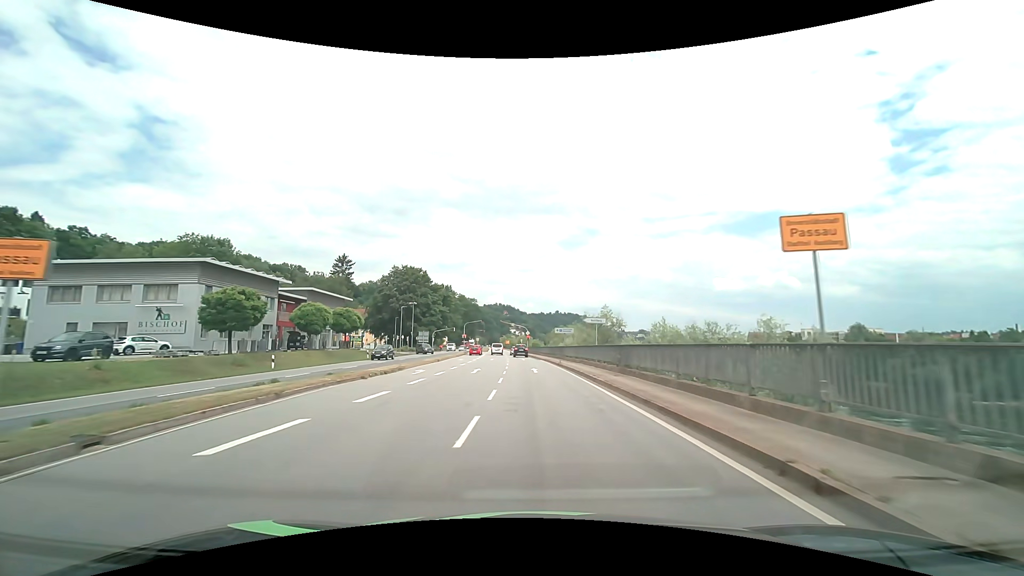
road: primary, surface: asphalt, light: Day
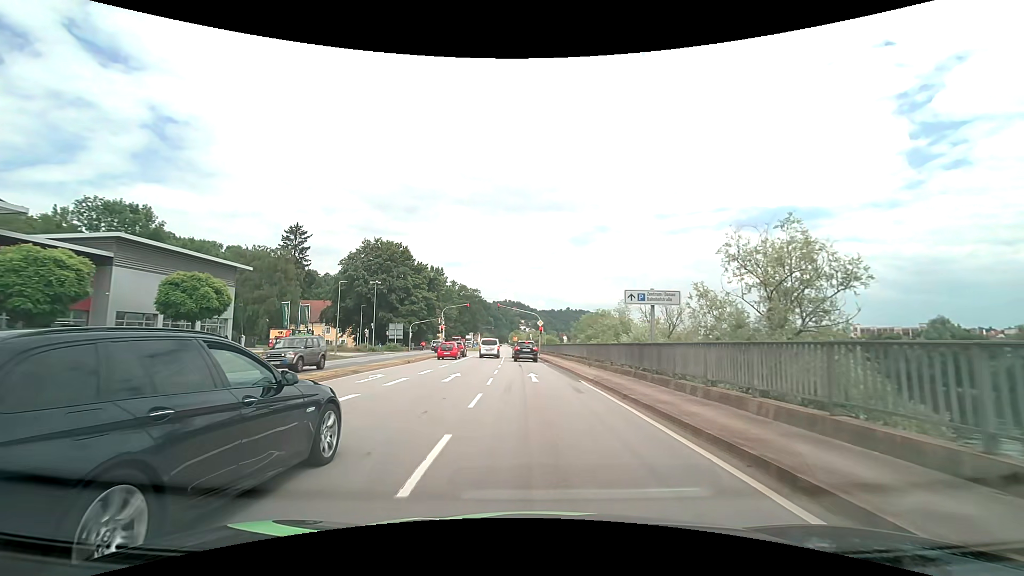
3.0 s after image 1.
(-0.5, +31.8) m; -1°
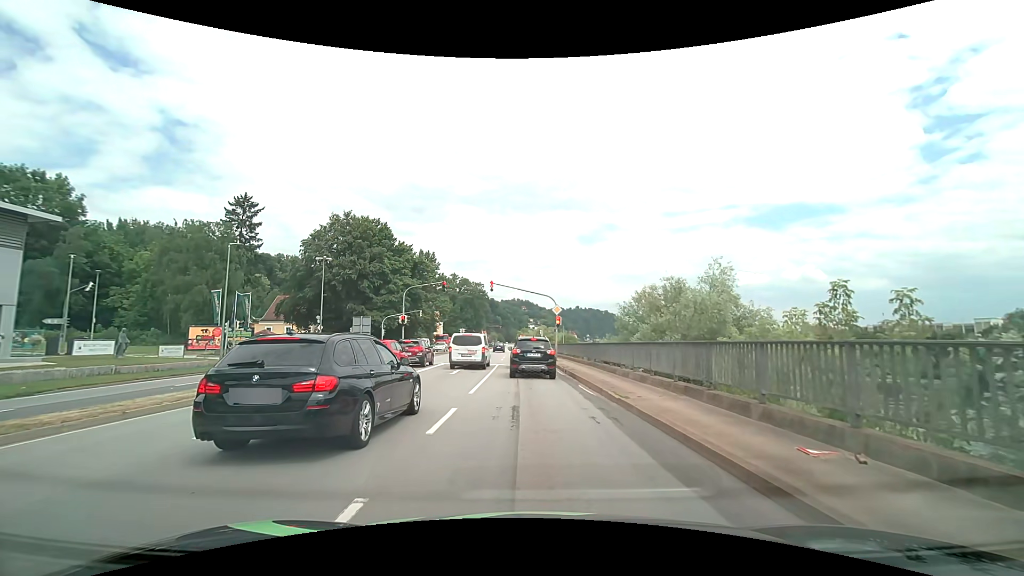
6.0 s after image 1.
(-0.1, +20.7) m; 0°
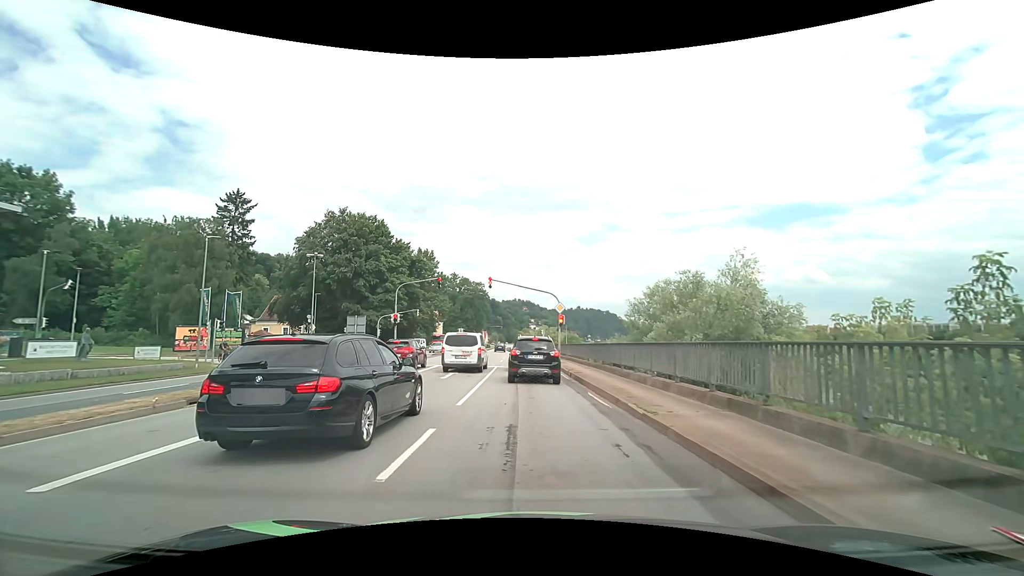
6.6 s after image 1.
(0.0, +2.3) m; -1°
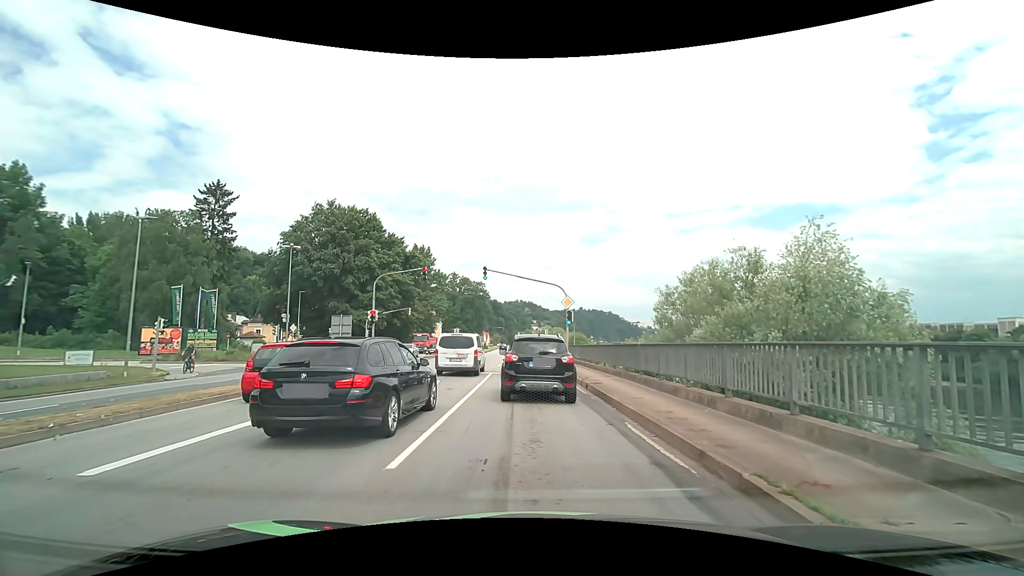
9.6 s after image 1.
(0.0, +5.2) m; 0°
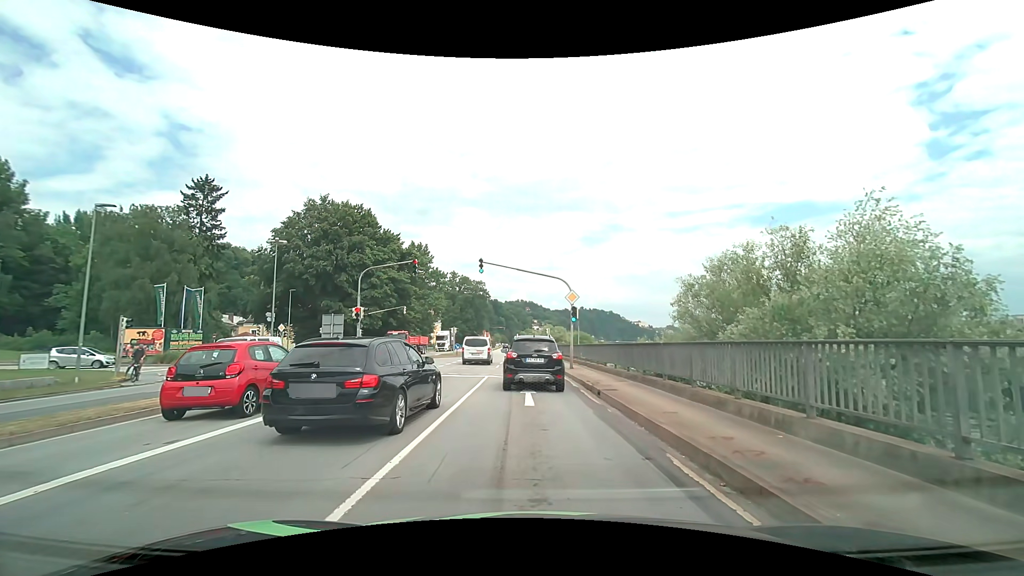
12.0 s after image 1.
(0.0, +2.8) m; -1°
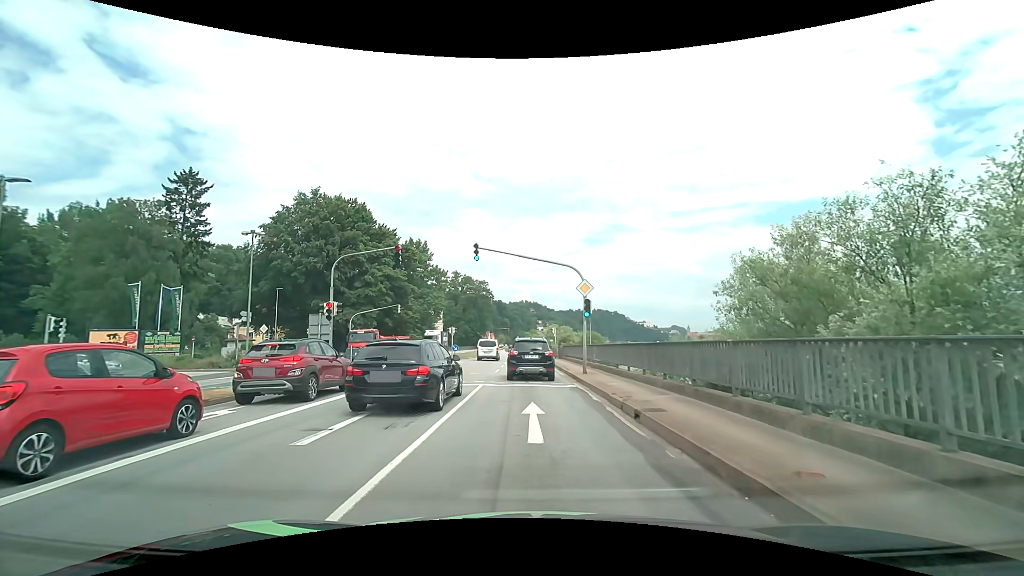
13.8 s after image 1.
(0.0, +4.4) m; 0°
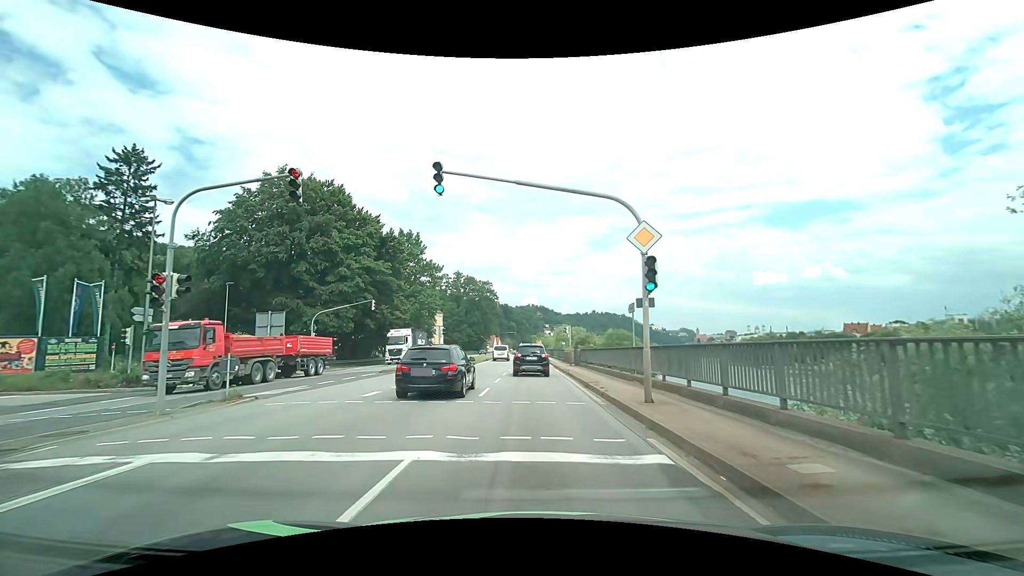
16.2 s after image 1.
(-0.1, +11.1) m; -1°
(0, +10) (0, +20) (0, +30) (0, +40) (0, +50) (0, +60) (0, +70) (0, +80) (0, +90) (0, +100) m
